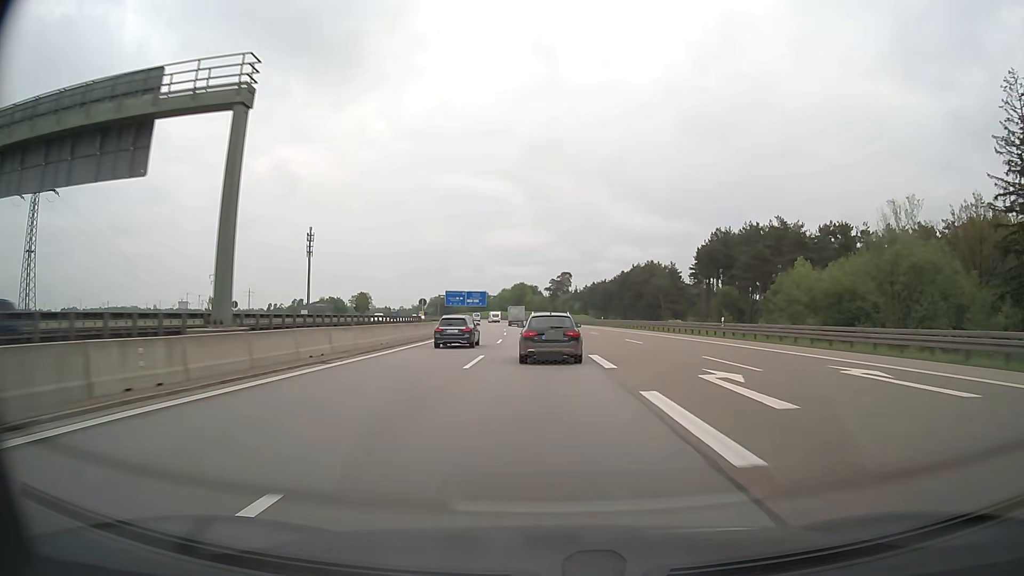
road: motorway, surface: asphalt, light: Day
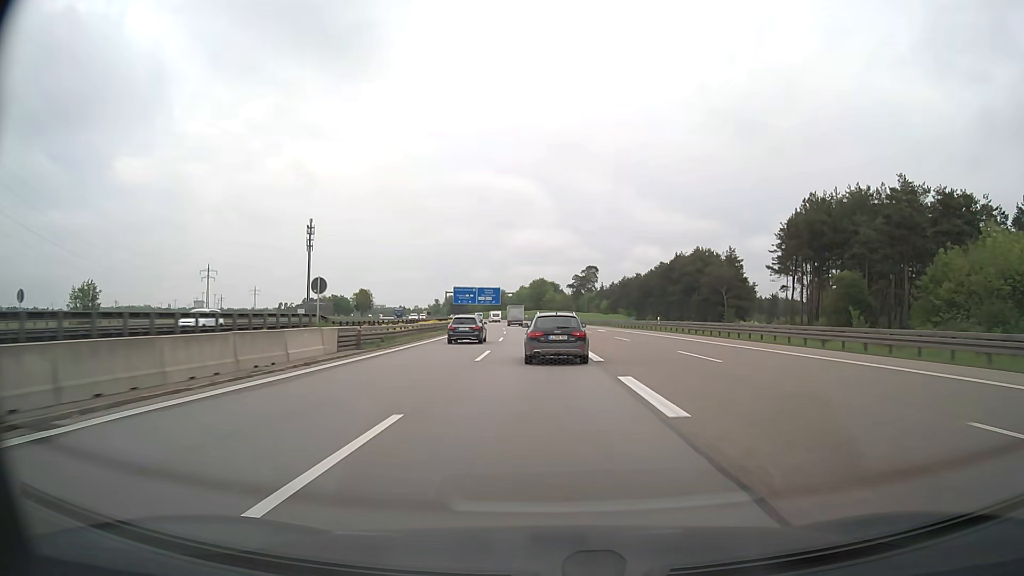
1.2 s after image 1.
(-0.4, +32.9) m; -2°
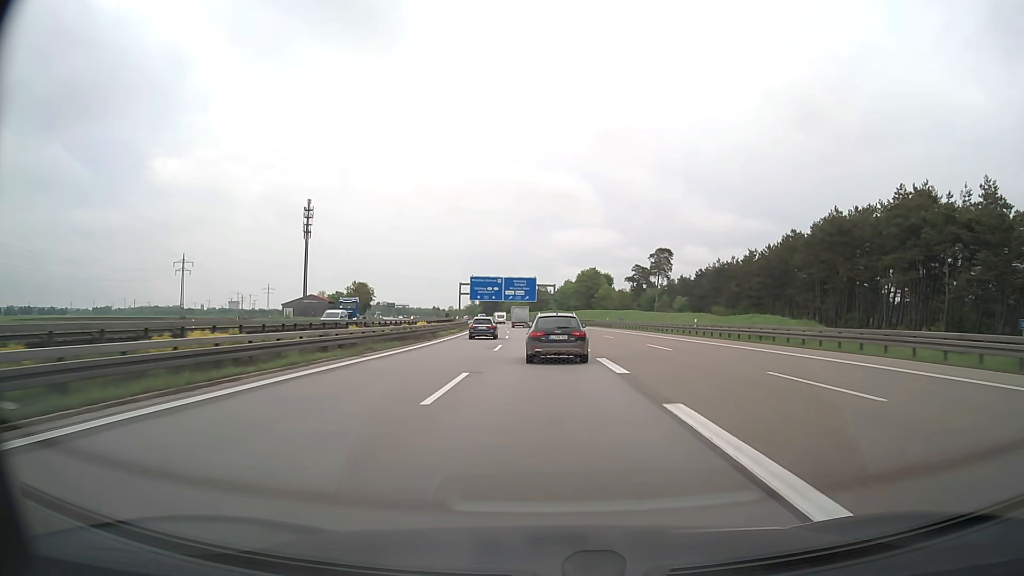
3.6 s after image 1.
(-2.2, +64.7) m; -4°
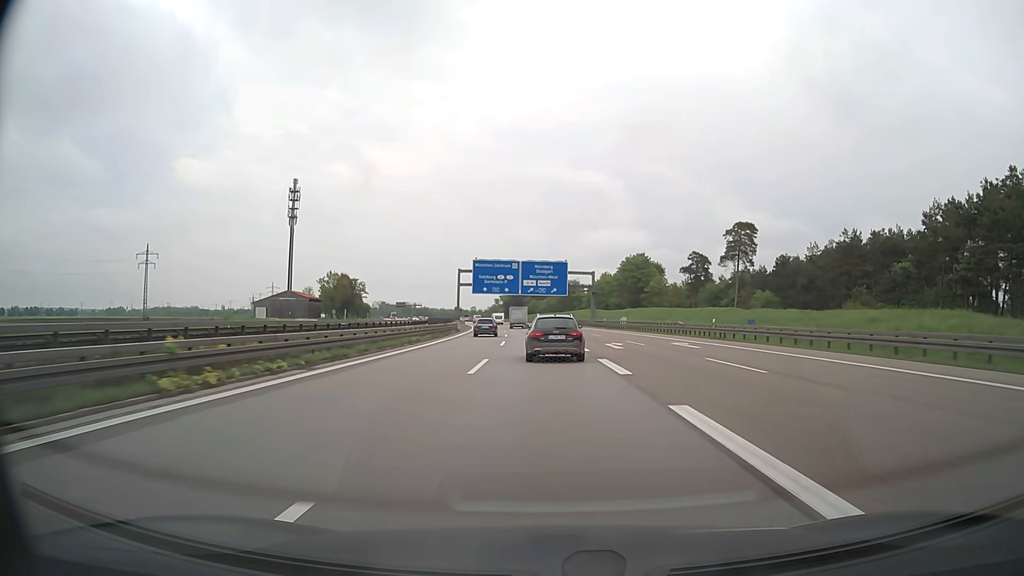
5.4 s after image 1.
(-1.0, +47.8) m; -2°
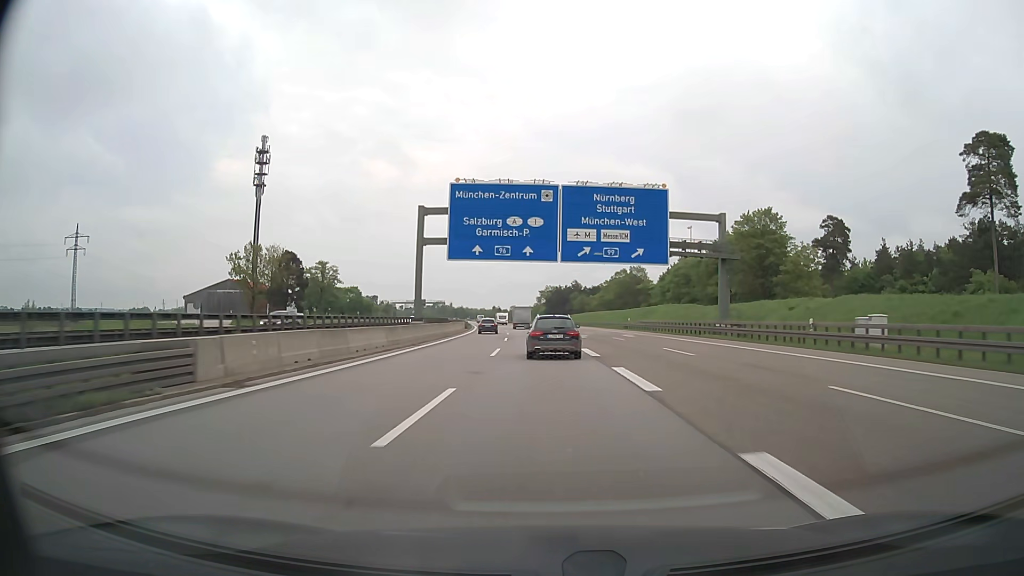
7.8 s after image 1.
(-2.1, +63.8) m; -4°
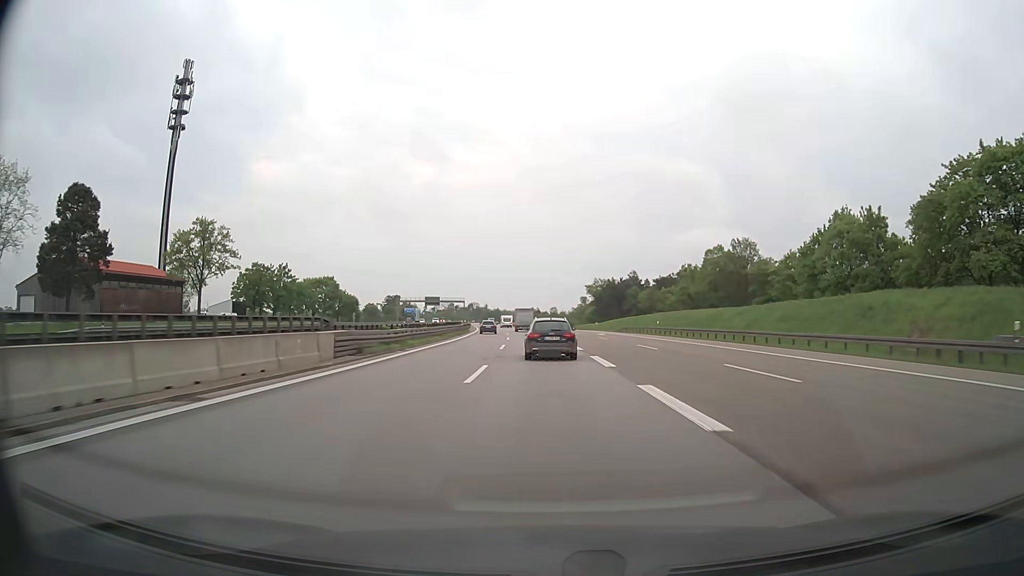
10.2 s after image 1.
(-2.0, +64.3) m; -4°
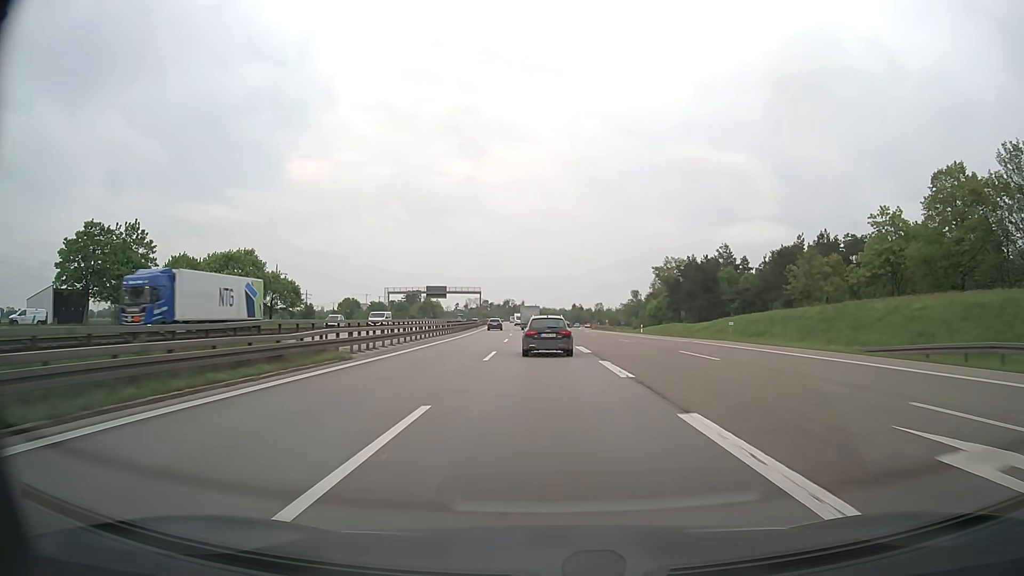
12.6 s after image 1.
(-1.9, +64.7) m; -3°
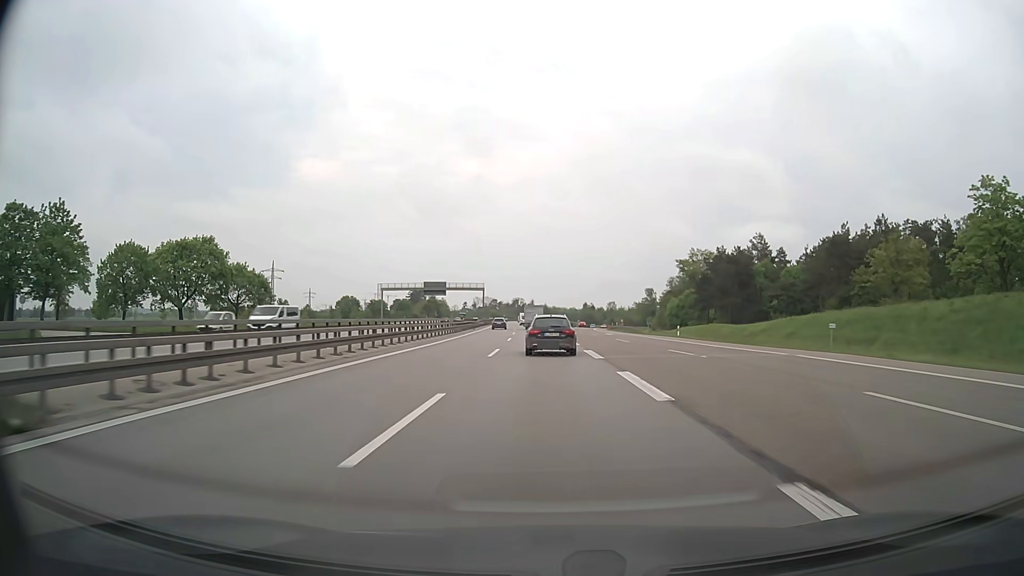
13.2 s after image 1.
(-0.1, +16.3) m; -1°
(0, +10) (0, +20) (0, +30) (-1, +40) (-1, +50) (-1, +60) (-2, +70) (-2, +80) (-2, +90) (-3, +100) m
